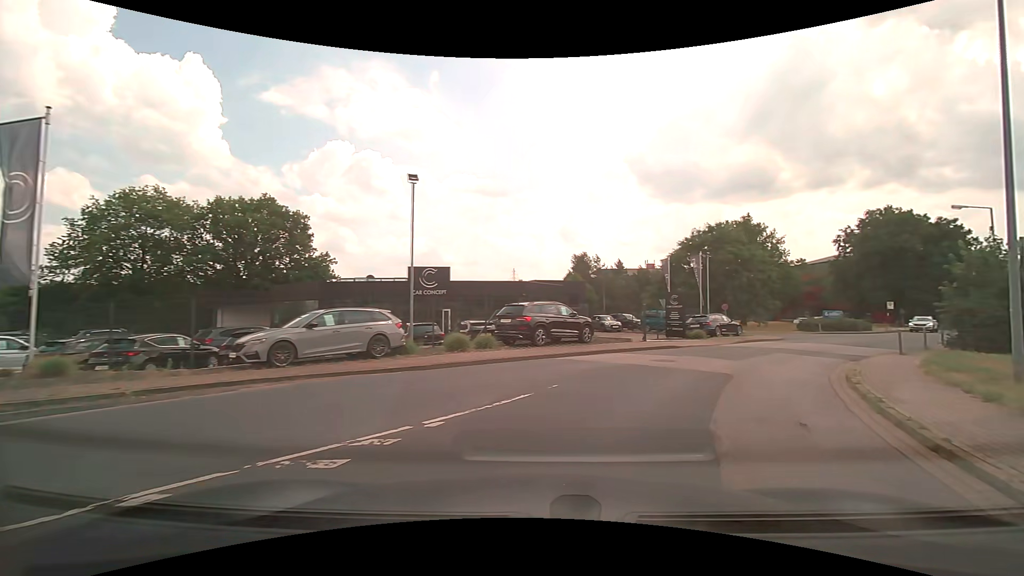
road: residential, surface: asphalt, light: Day
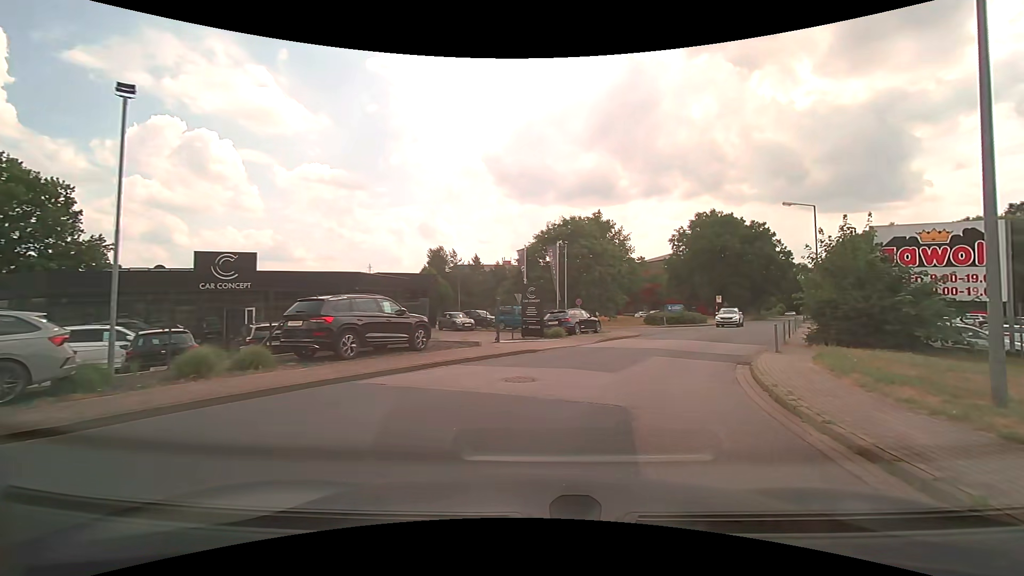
(+0.8, +5.4) m; +16°
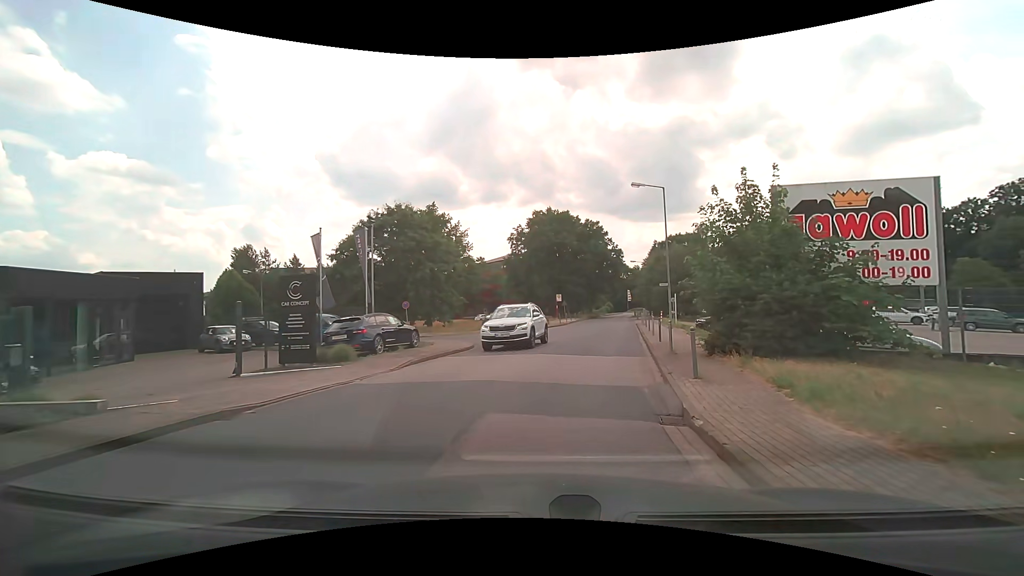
(+1.6, +8.5) m; +18°
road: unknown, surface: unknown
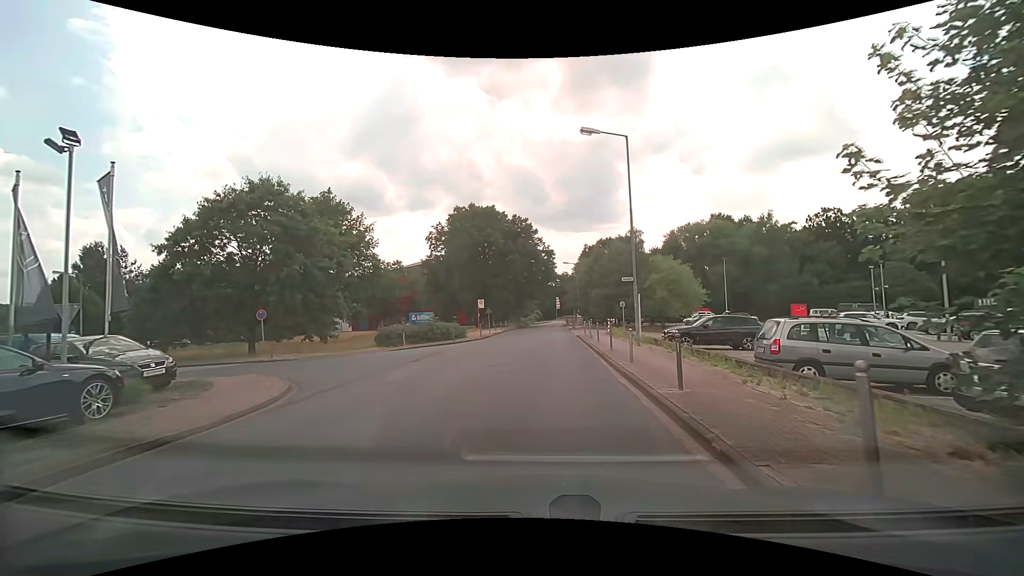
(+0.8, +10.9) m; +7°
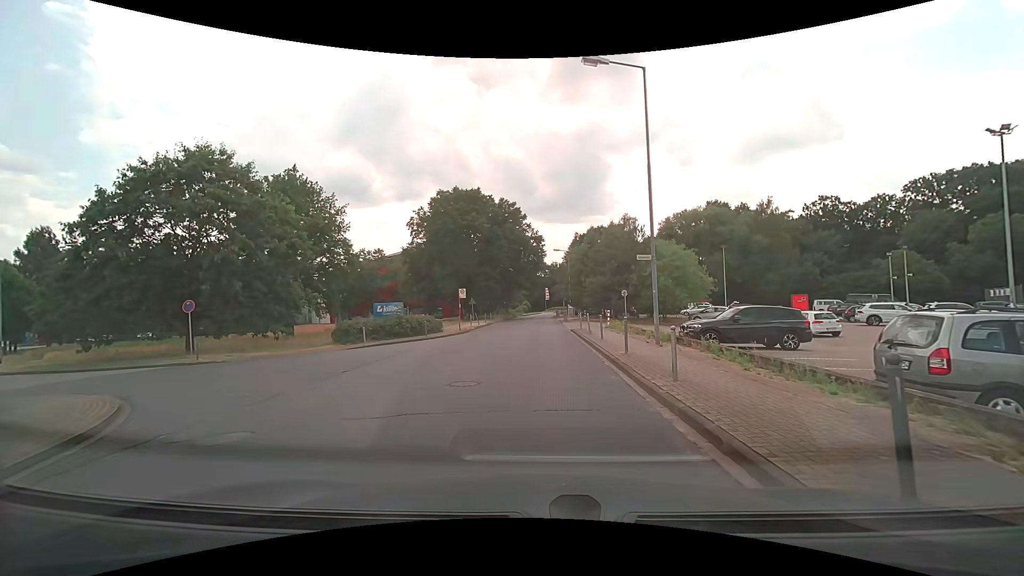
(+0.1, +5.1) m; +1°
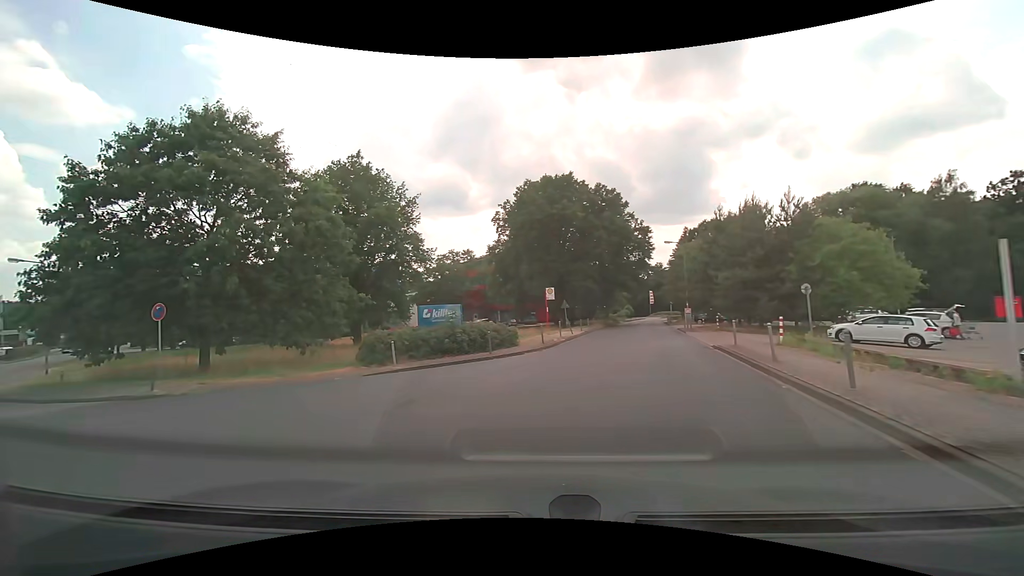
(-0.2, +9.7) m; -10°
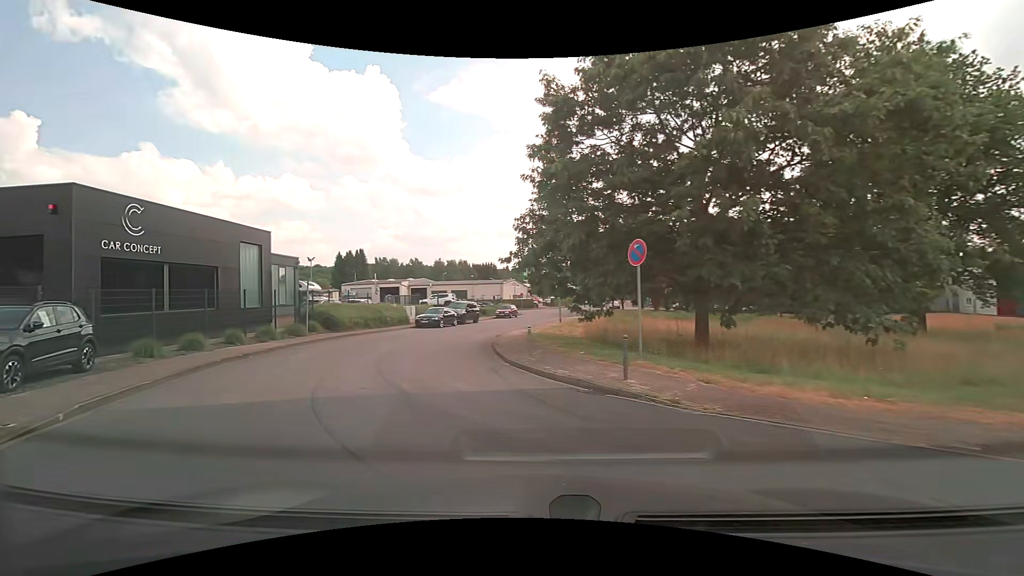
(-4.5, +9.0) m; -52°
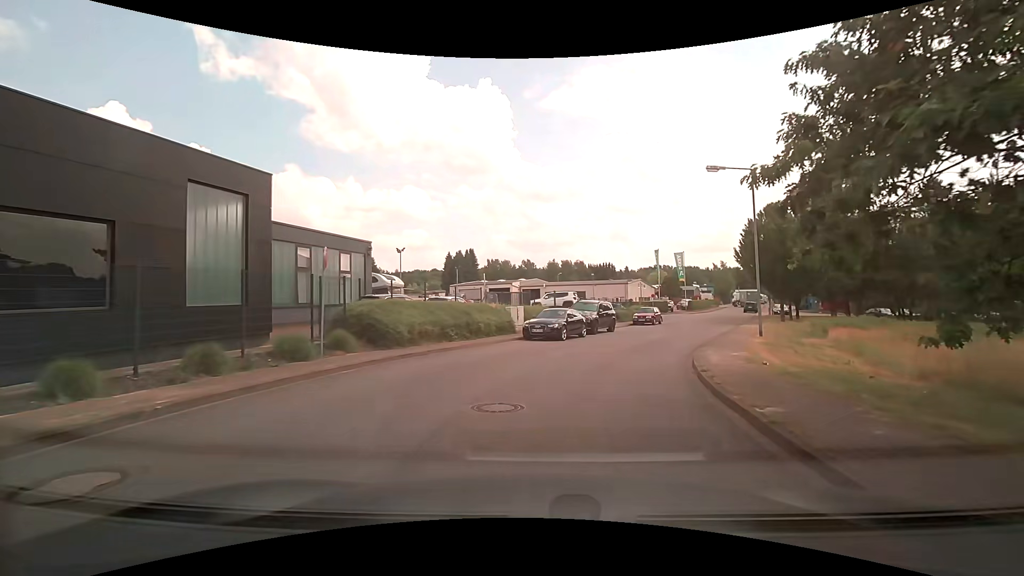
(-2.5, +12.8) m; -13°
(+1, +10) (+3, +20) (+7, +29) (+12, +38) (+16, +47) (+20, +56) (+22, +65) (+18, +74) (+9, +79) (-1, +81) m
